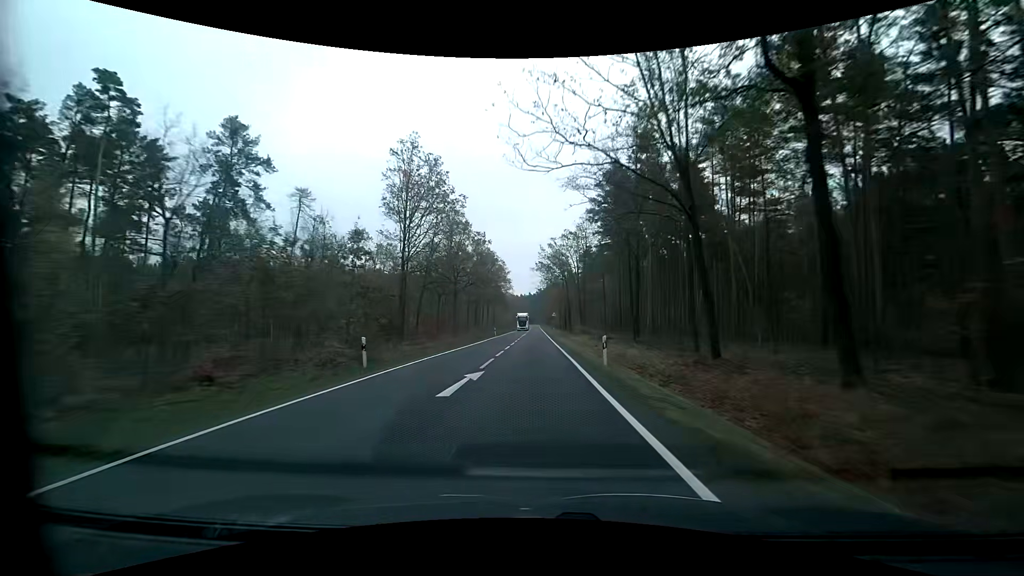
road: primary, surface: asphalt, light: Day
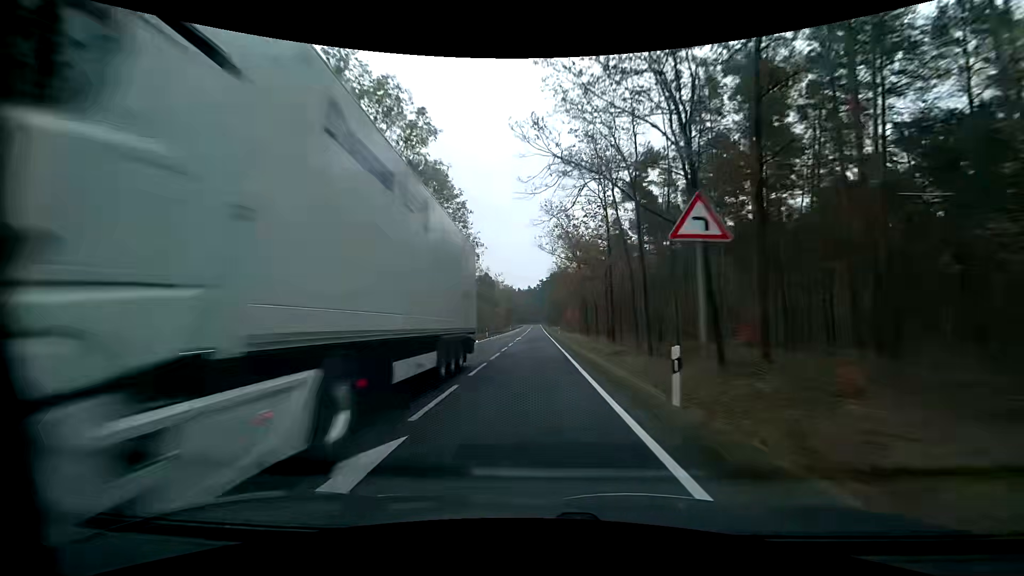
(-0.1, +62.4) m; 0°
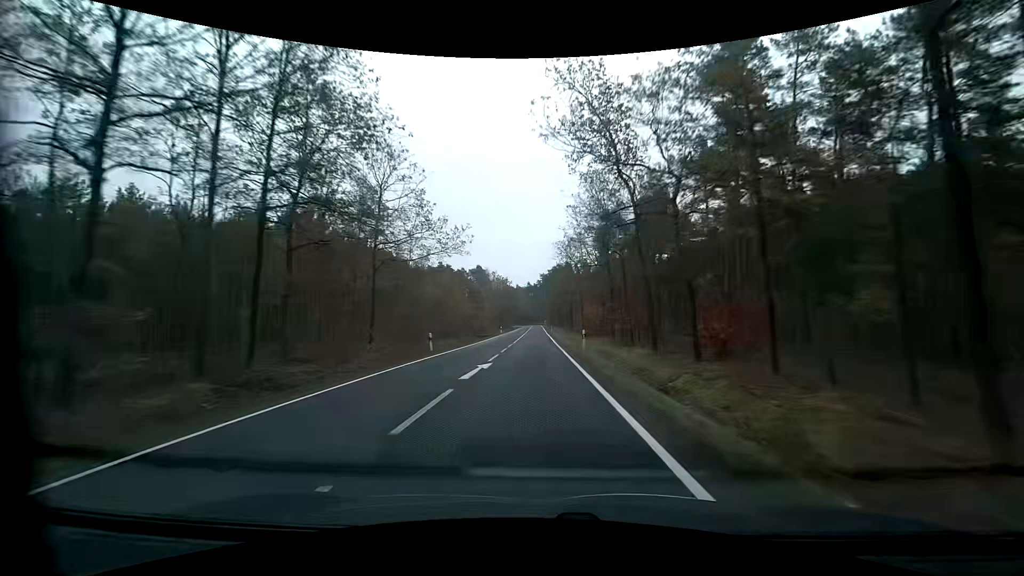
(+0.1, +31.0) m; 0°
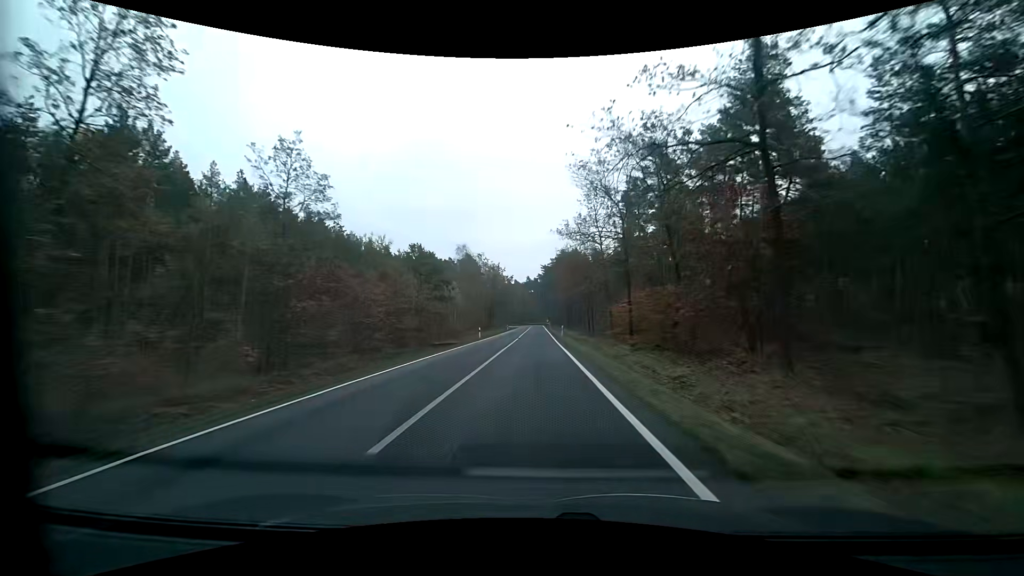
(0.0, +31.0) m; 0°
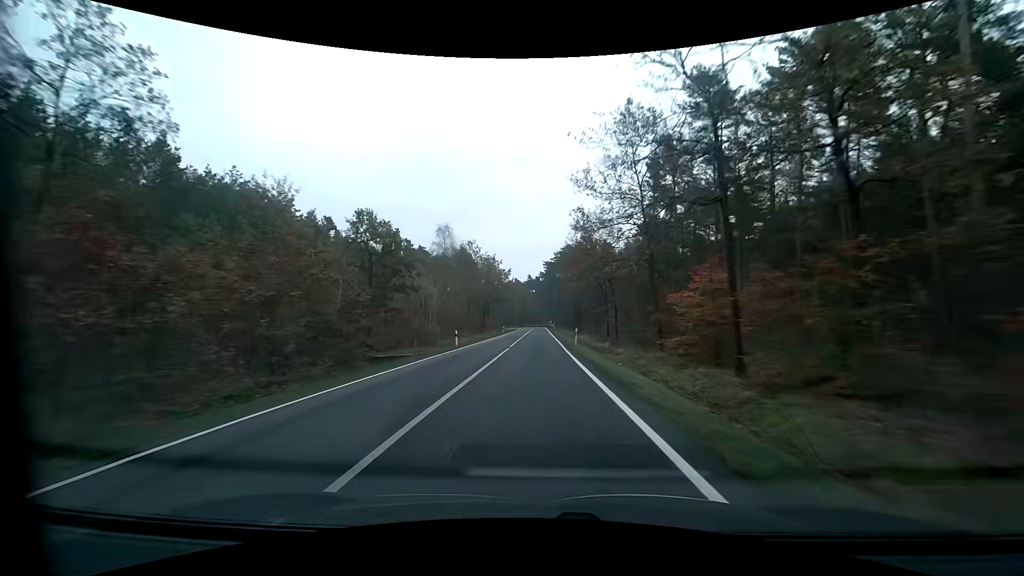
(0.0, +15.5) m; 0°
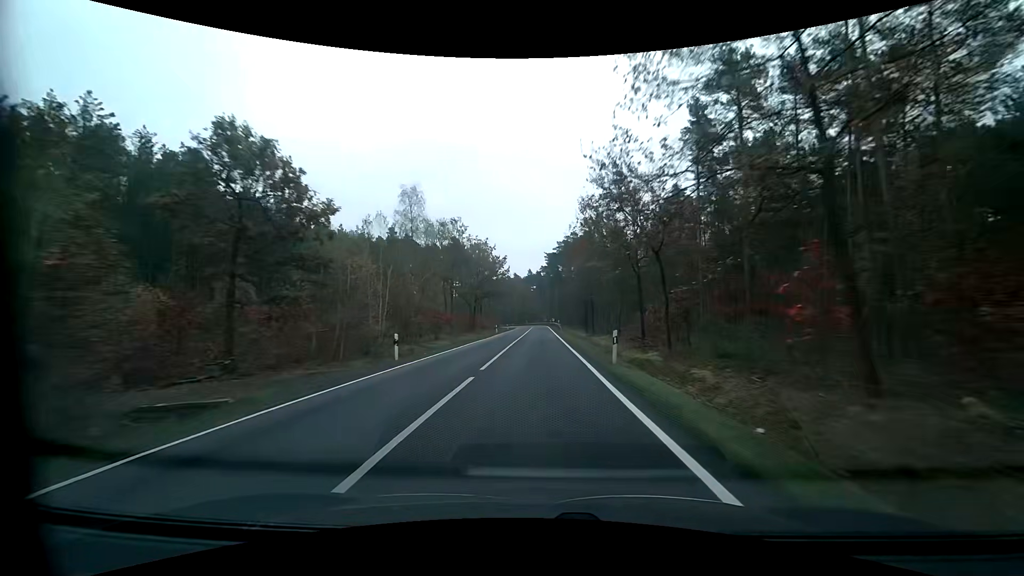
(0.0, +15.5) m; 0°
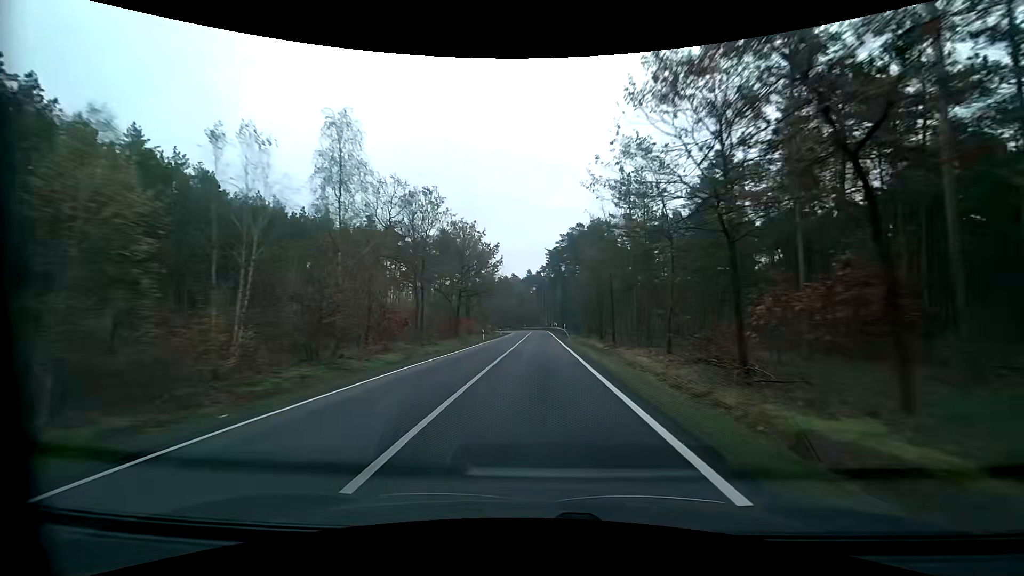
(+0.1, +15.4) m; 0°
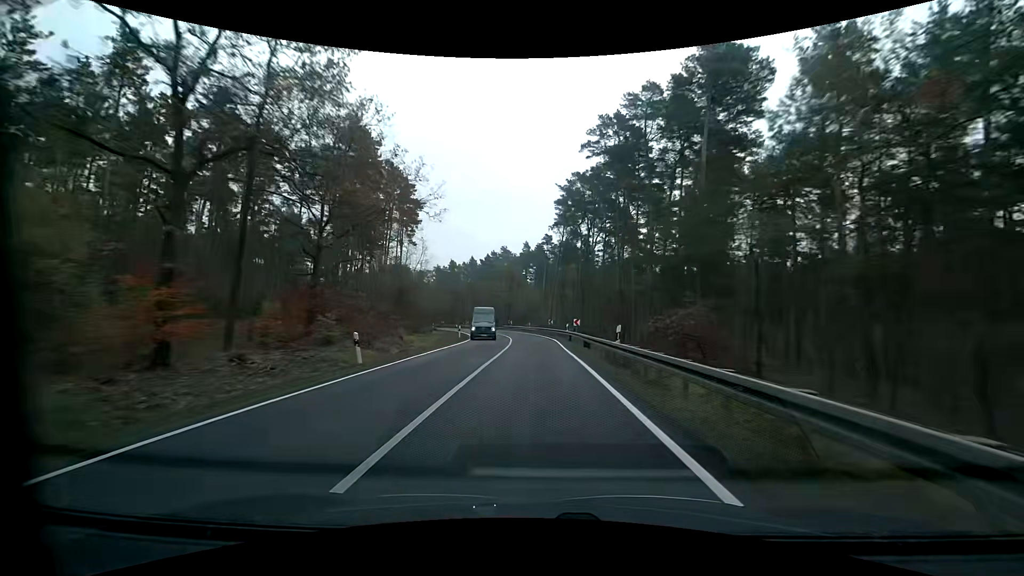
(+0.2, +59.1) m; 0°
(0, +10) (0, +20) (0, +30) (-1, +40) (-2, +50) (-3, +60) (-6, +70) (-9, +79) (-12, +88) (-16, +98) m
